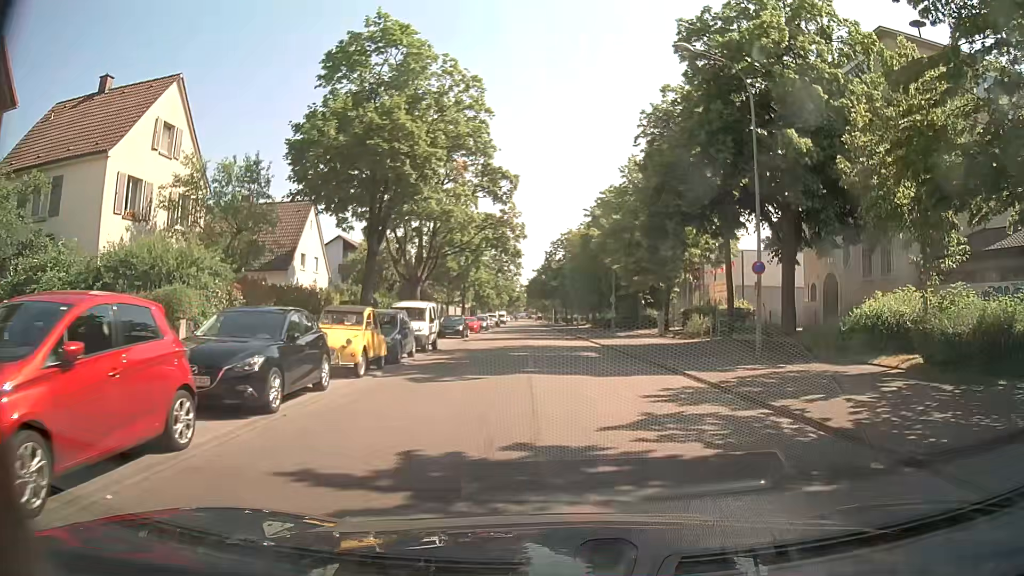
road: residential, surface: asphalt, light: Day
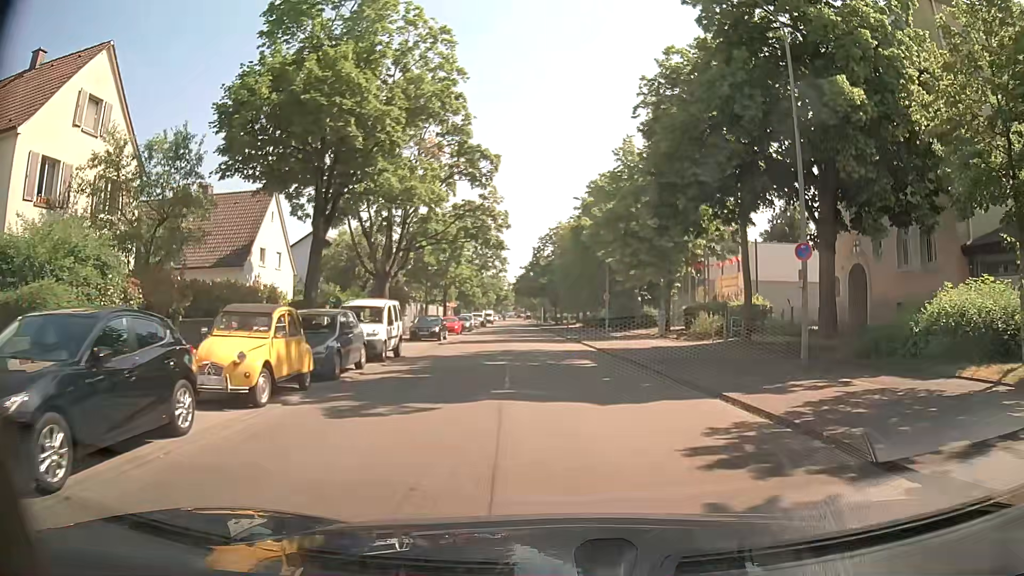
(0.0, +4.5) m; +1°
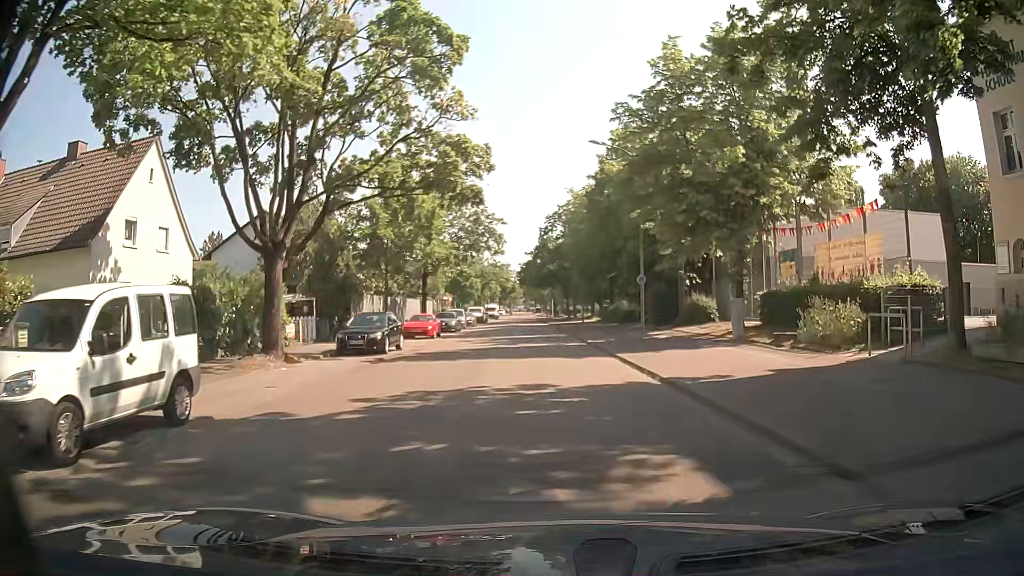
(-0.1, +13.9) m; -1°
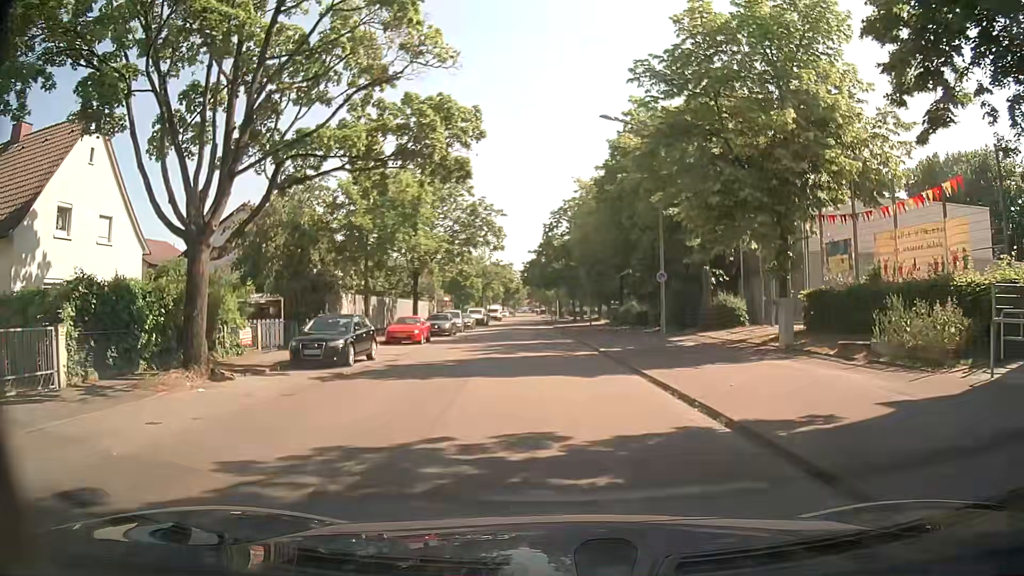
(0.0, +4.6) m; -2°
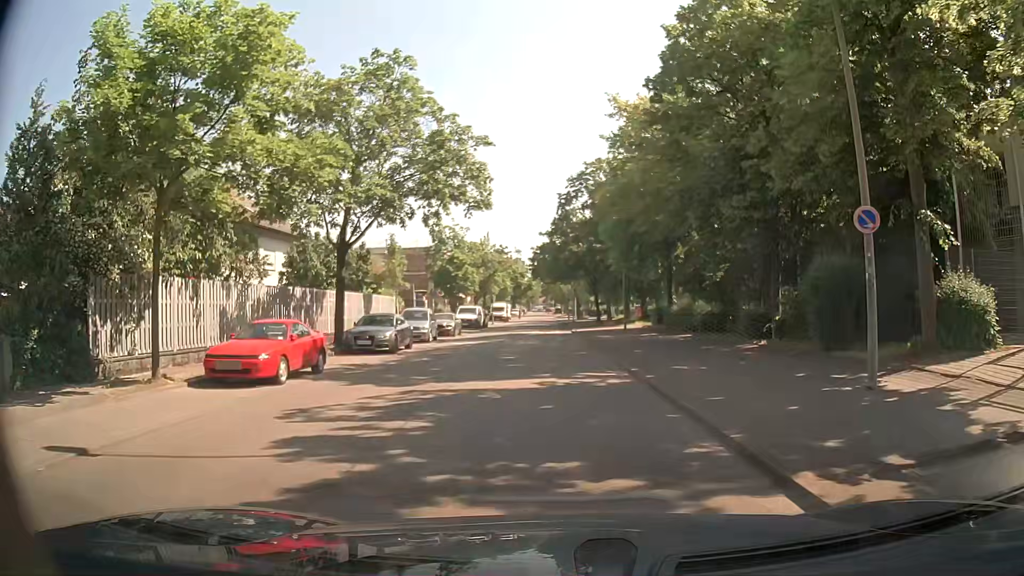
(0.0, +17.3) m; 0°
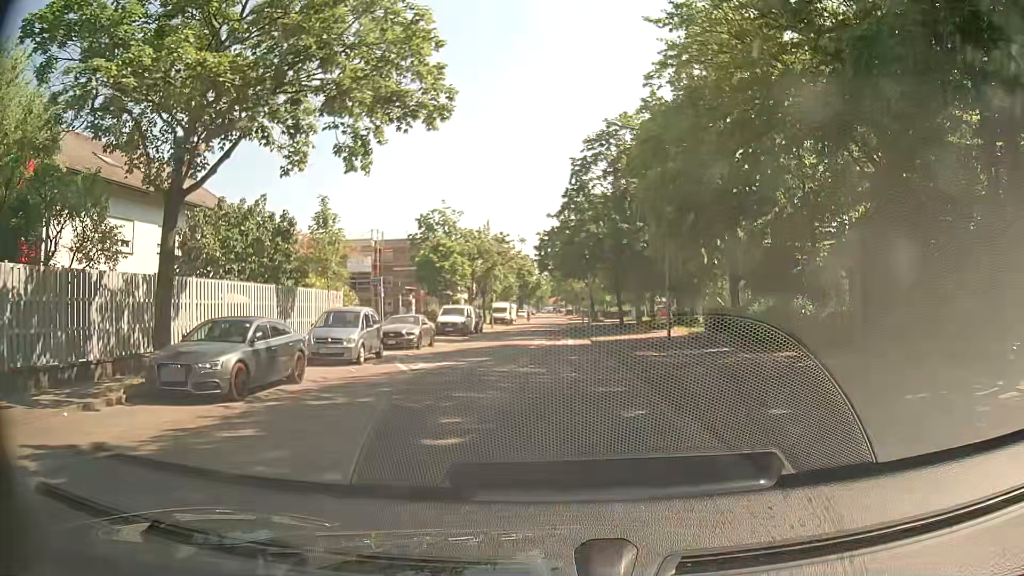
(-0.1, +12.5) m; -1°
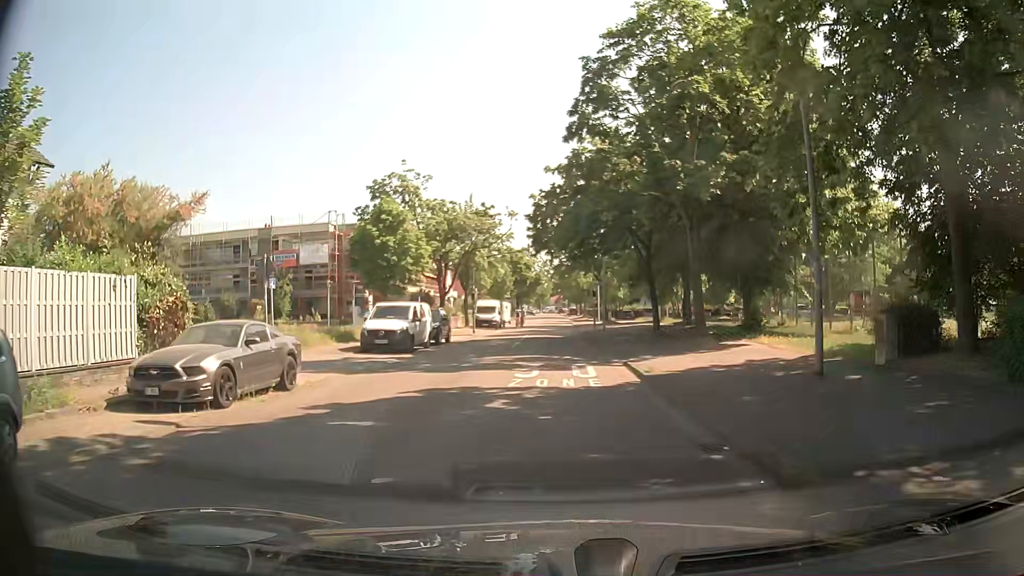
(0.0, +16.2) m; 0°
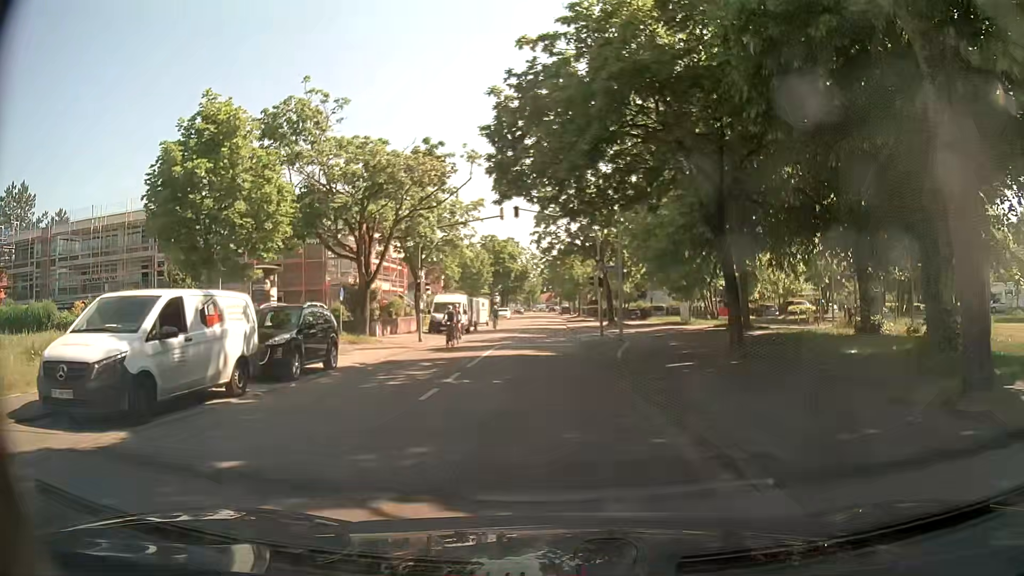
(+0.1, +16.4) m; +1°
